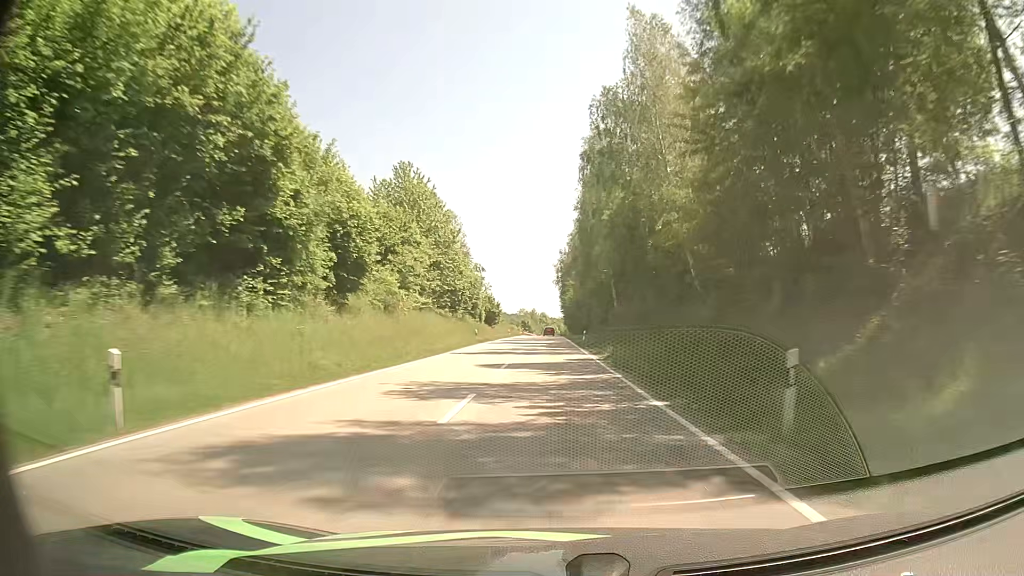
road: secondary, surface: asphalt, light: Day
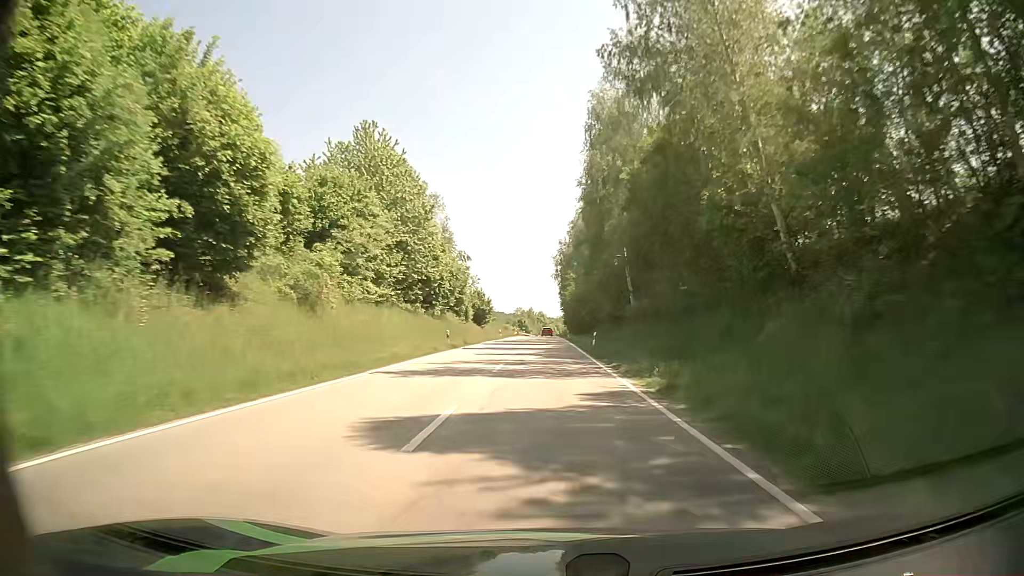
(0.0, +14.1) m; 0°
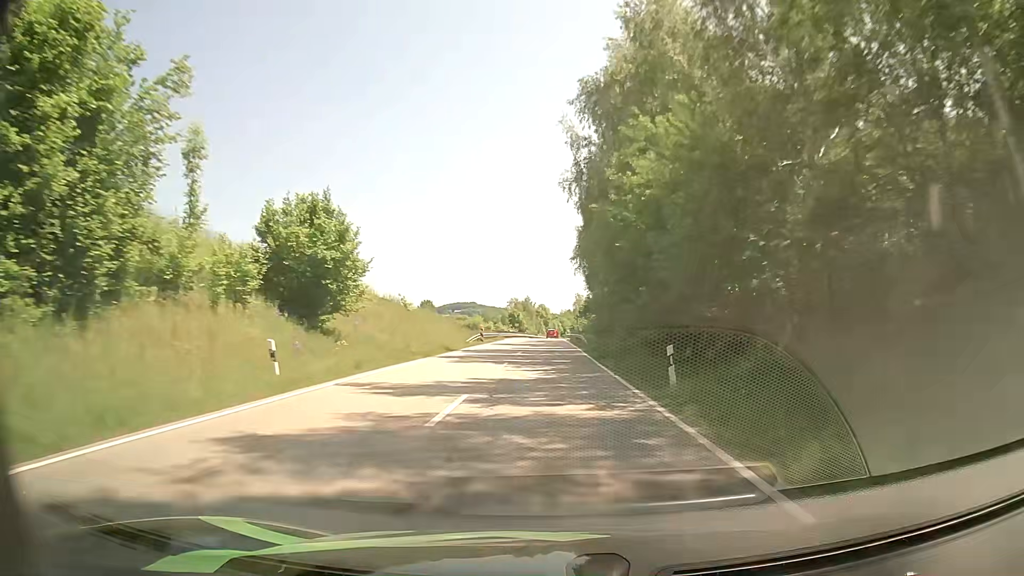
(+0.2, +70.8) m; 0°
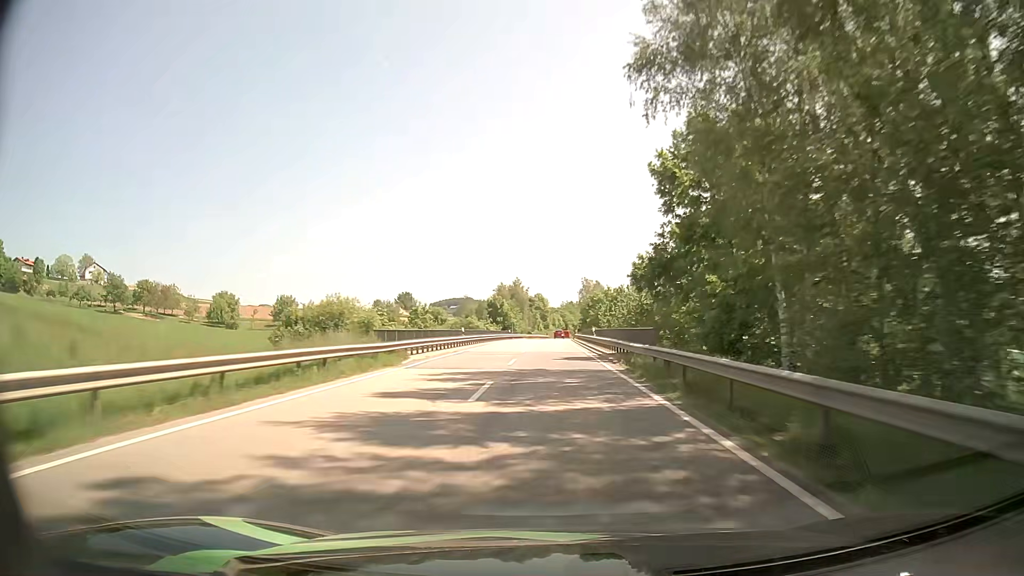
(-0.1, +57.5) m; 0°
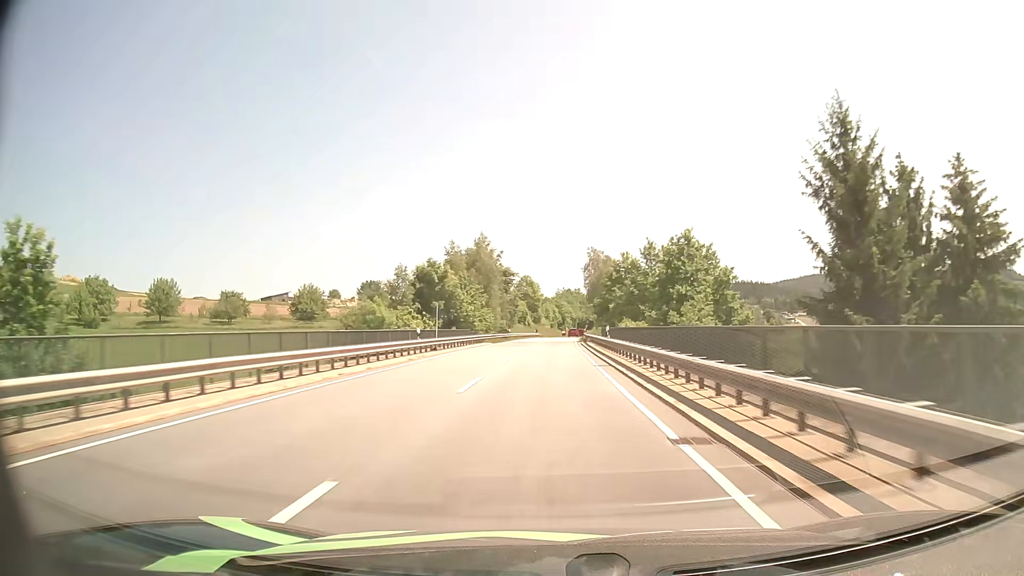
(+0.8, +58.6) m; +1°
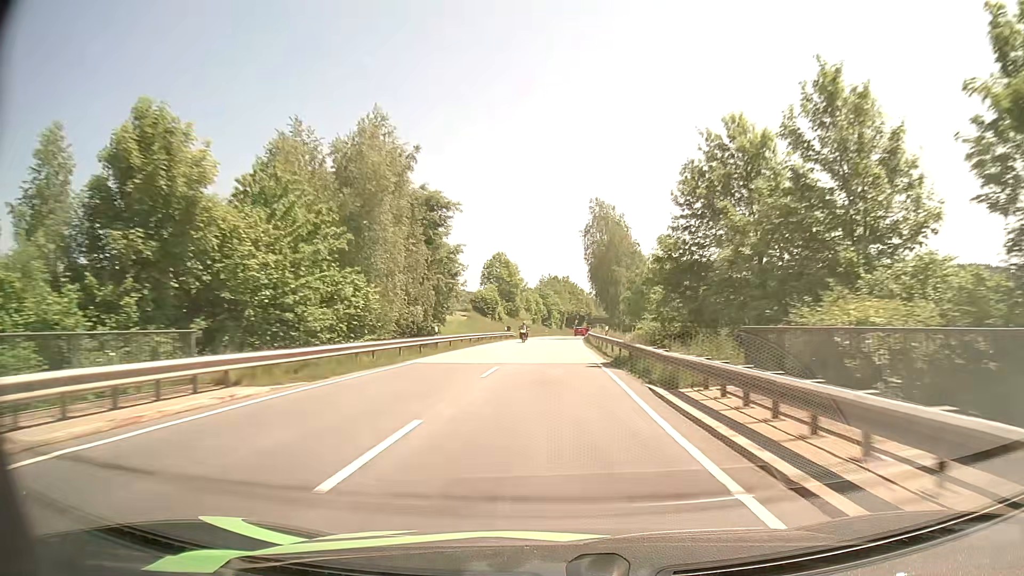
(+0.4, +44.4) m; +1°
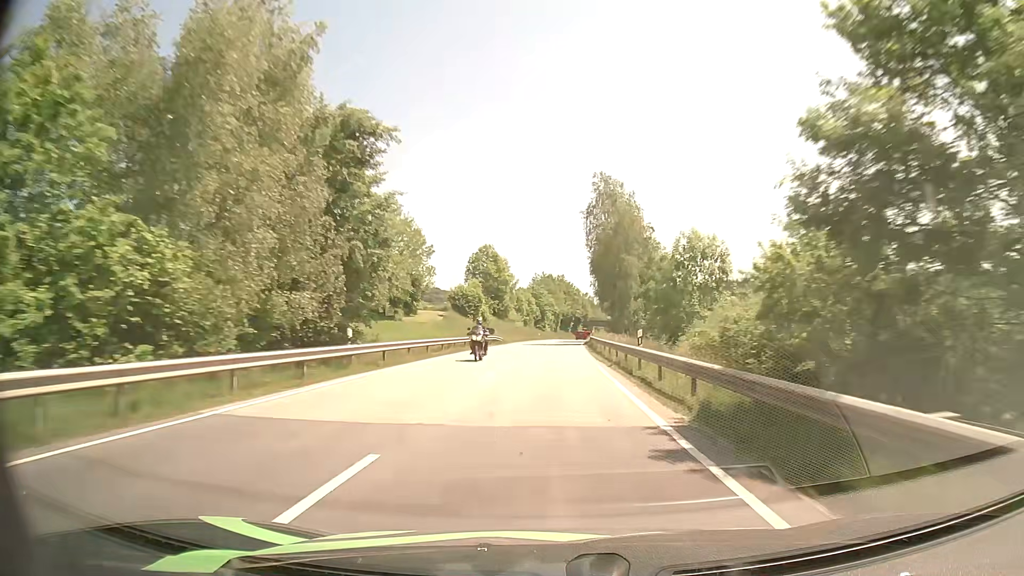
(+0.1, +14.8) m; +1°
(0, +10) (0, +20) (0, +30) (0, +40) (+1, +50) (+1, +60) (+2, +70) (+2, +80) (+3, +90) (+3, +100) m
